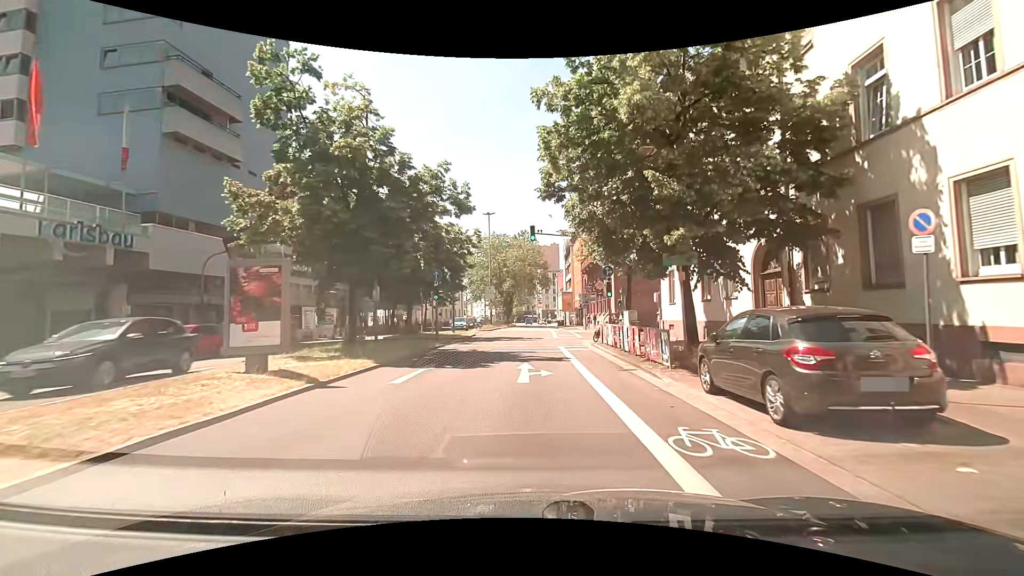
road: primary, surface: asphalt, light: Day
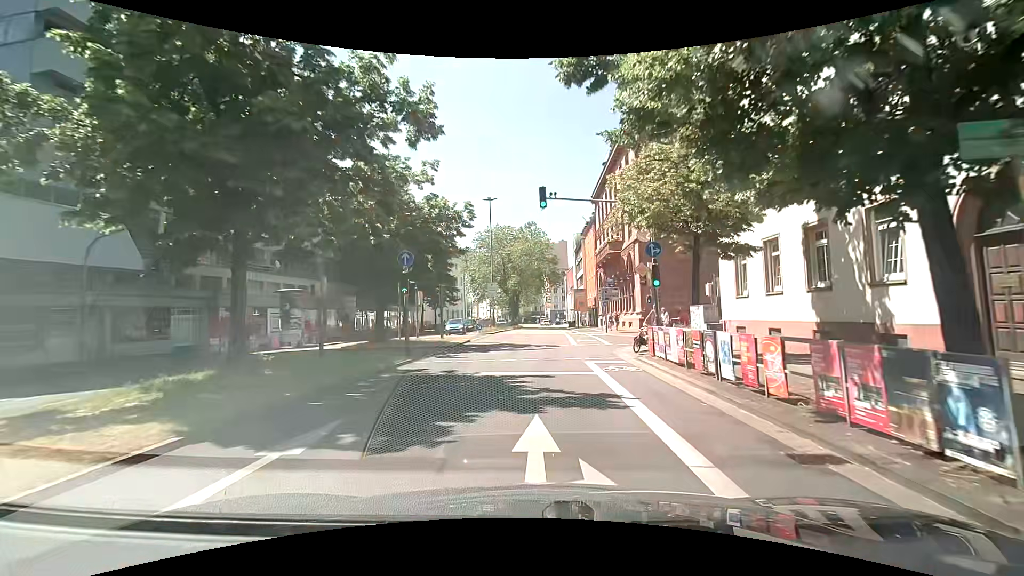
(0.0, +8.2) m; -1°
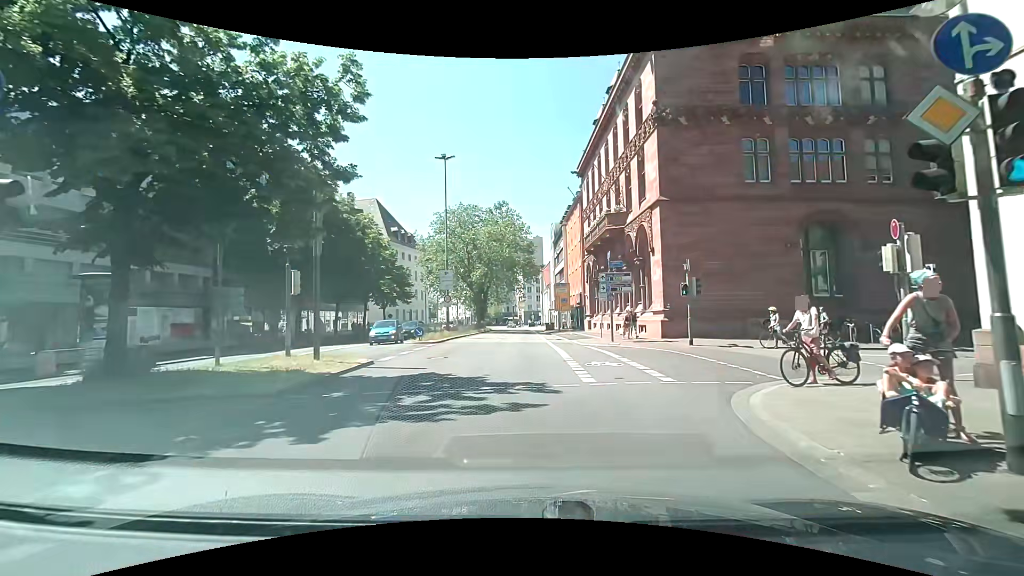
(+0.5, +14.0) m; +2°
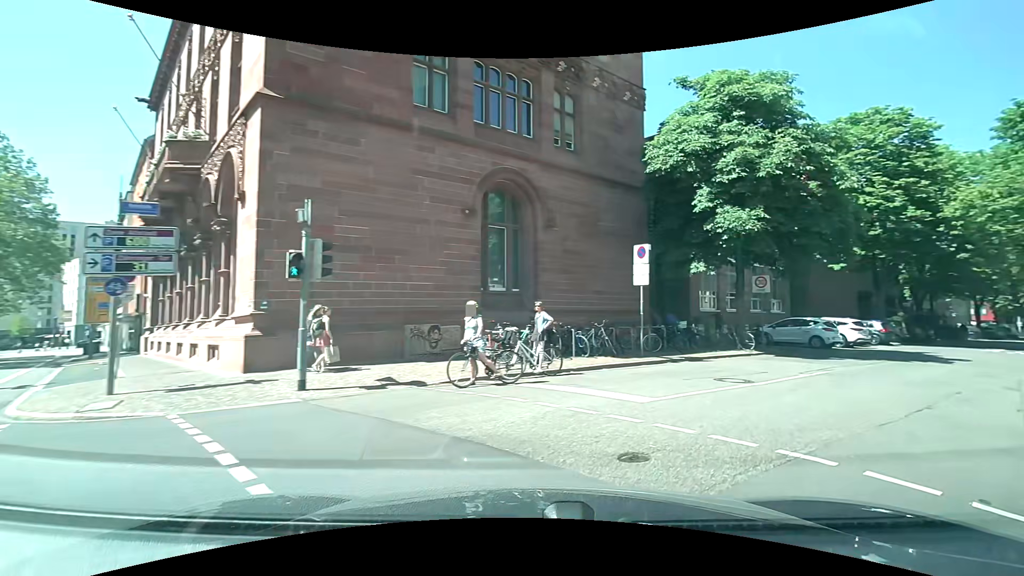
(+3.4, +12.8) m; +44°
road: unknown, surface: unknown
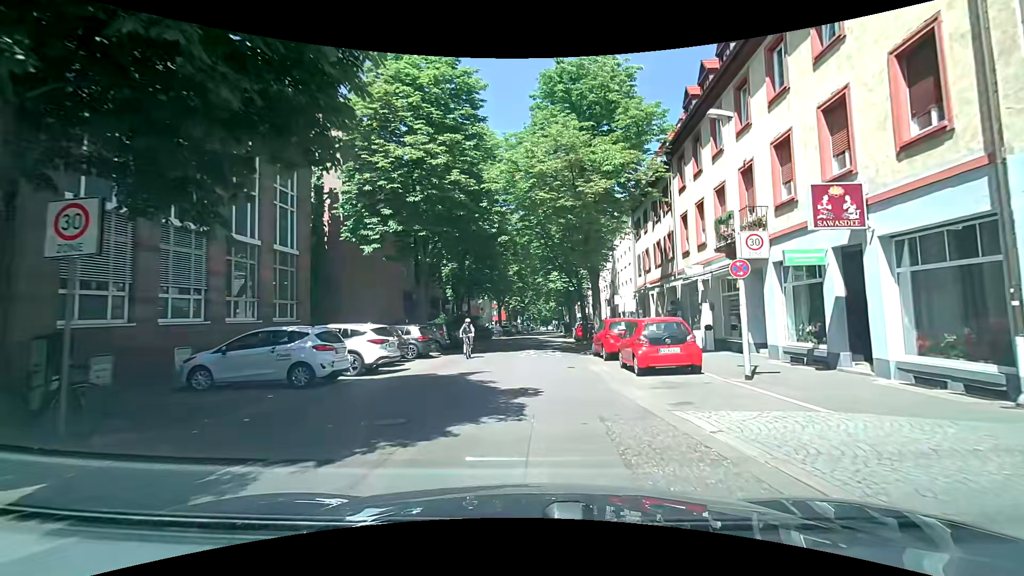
(+7.9, +13.5) m; +44°
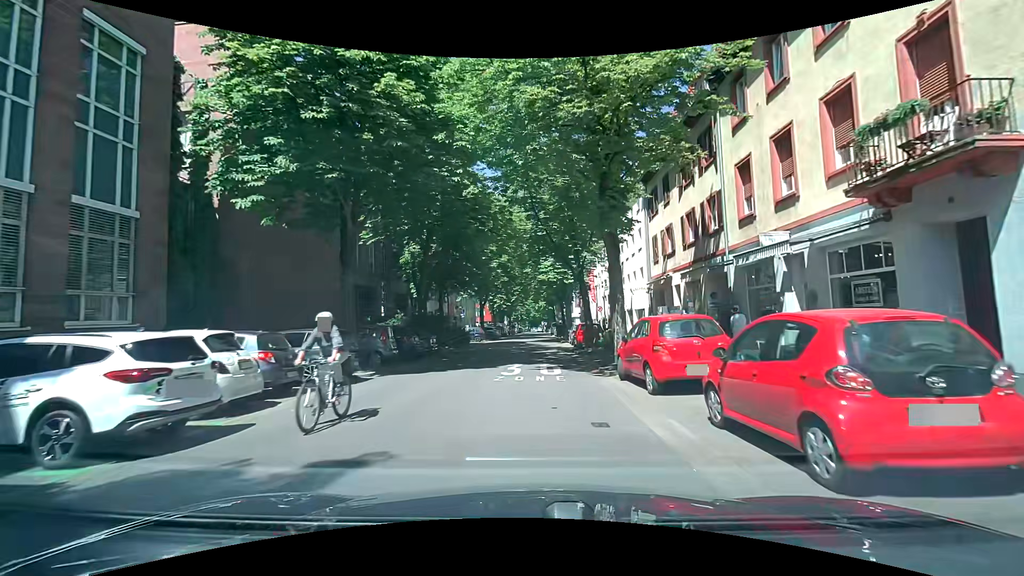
(+0.1, +8.7) m; 0°
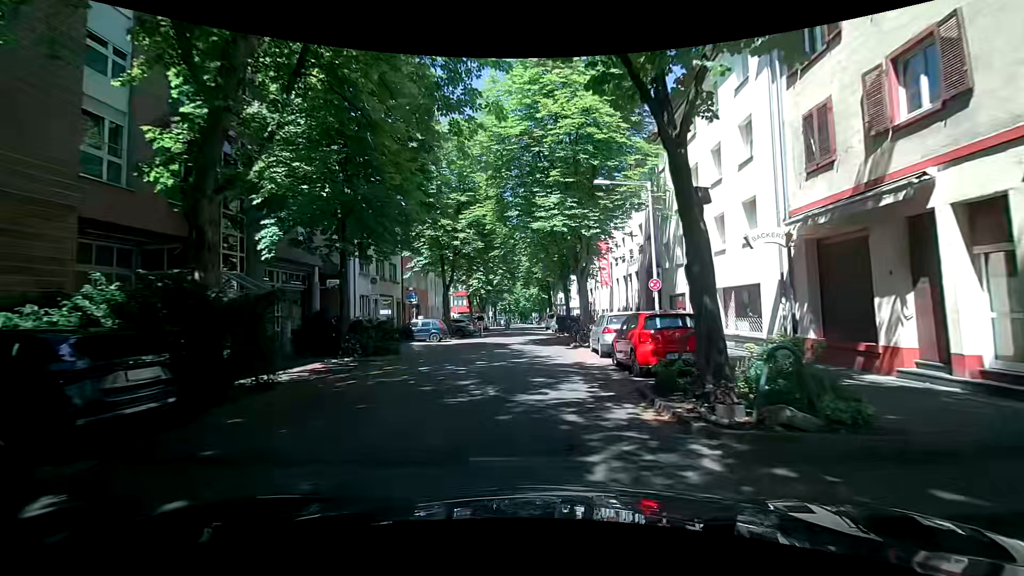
(+0.5, +17.6) m; +3°
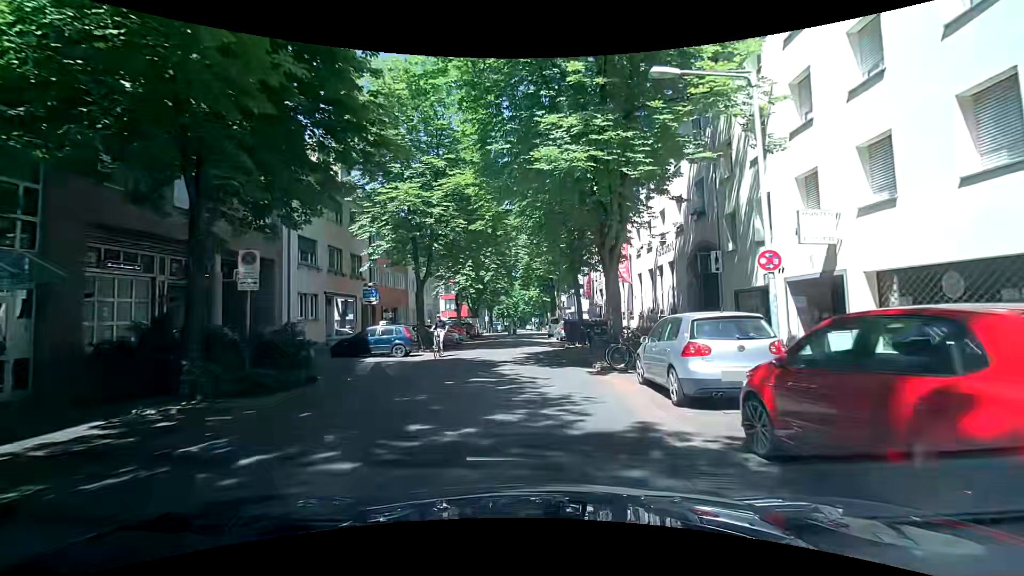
(-0.1, +8.4) m; +1°
